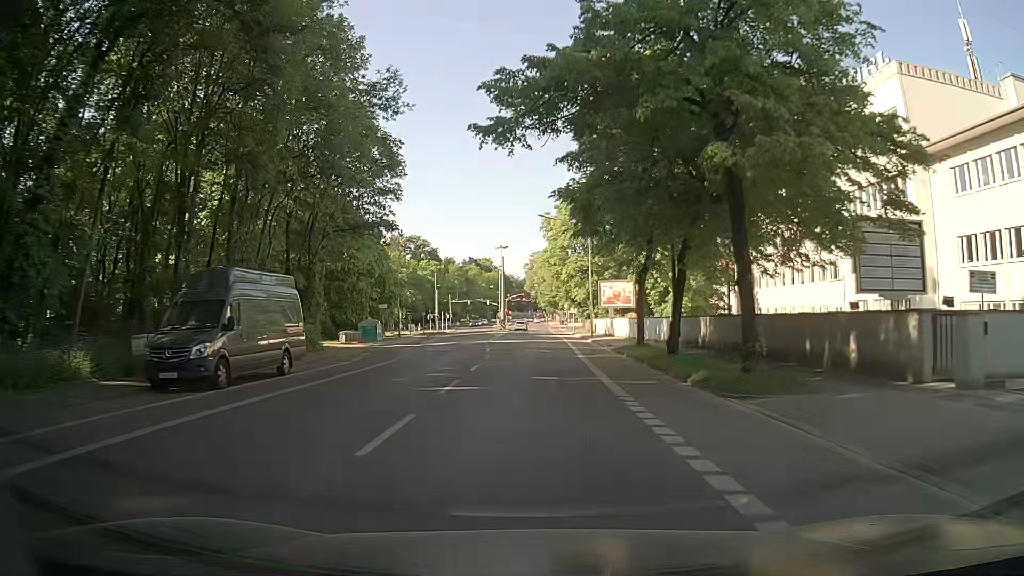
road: secondary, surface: asphalt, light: Day
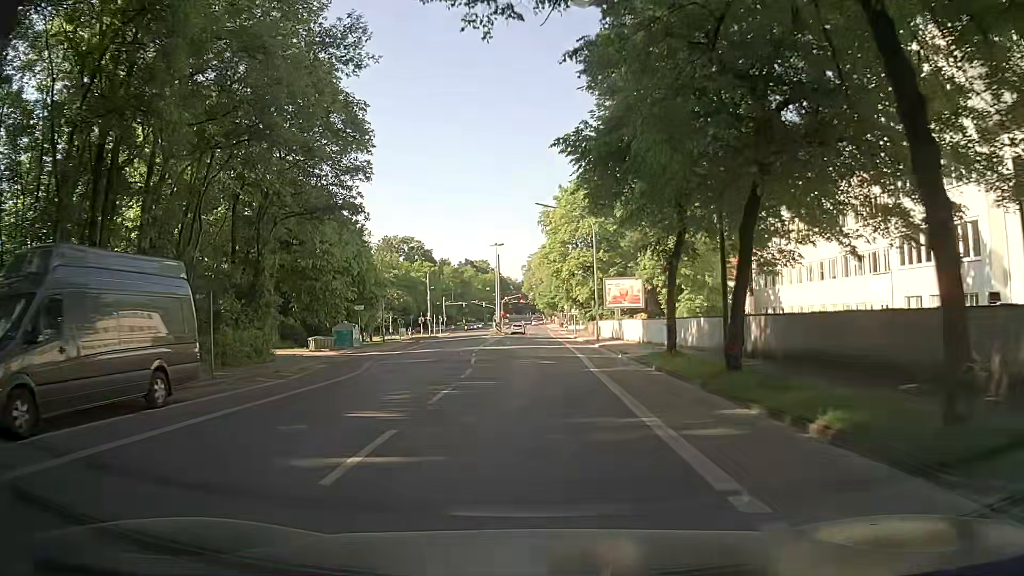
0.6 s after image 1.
(0.0, +7.0) m; +1°
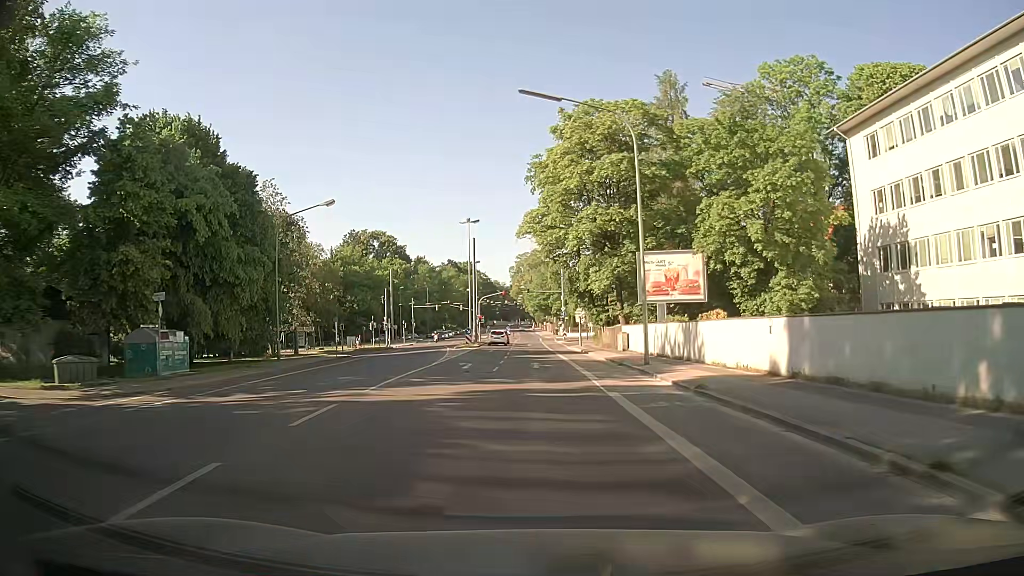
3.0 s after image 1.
(+0.2, +26.2) m; +1°
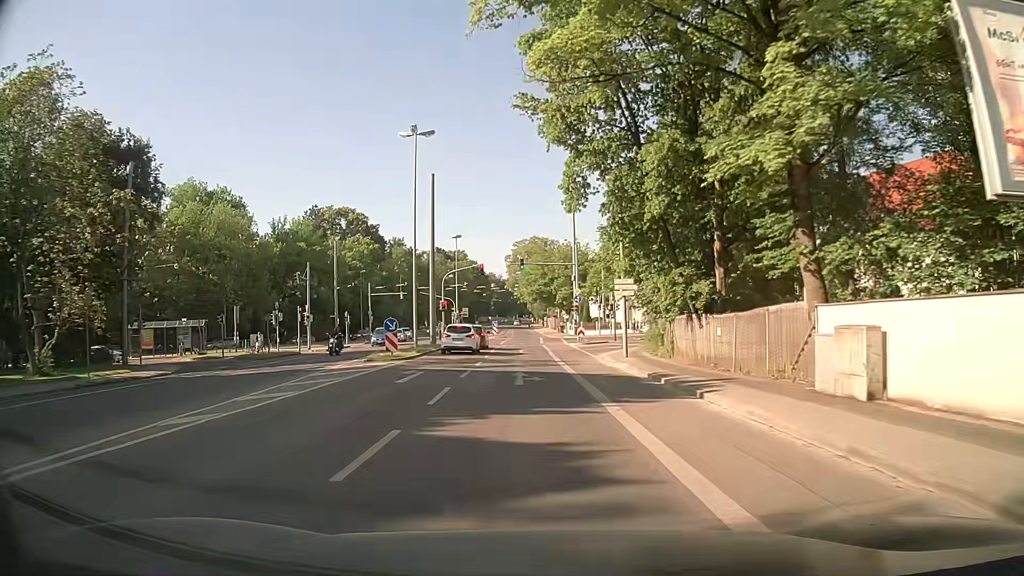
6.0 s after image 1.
(+0.2, +30.7) m; 0°
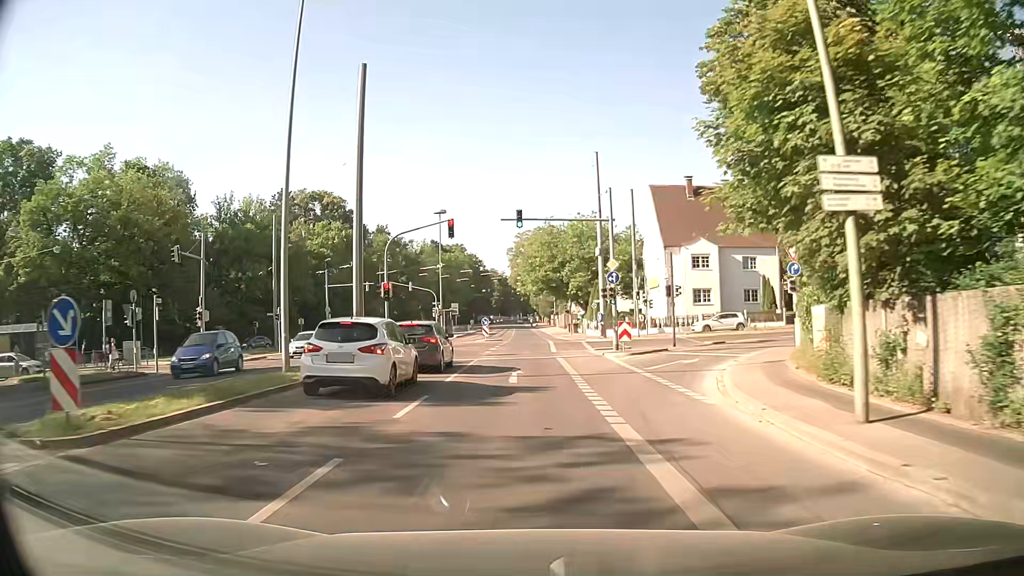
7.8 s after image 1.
(0.0, +20.9) m; 0°
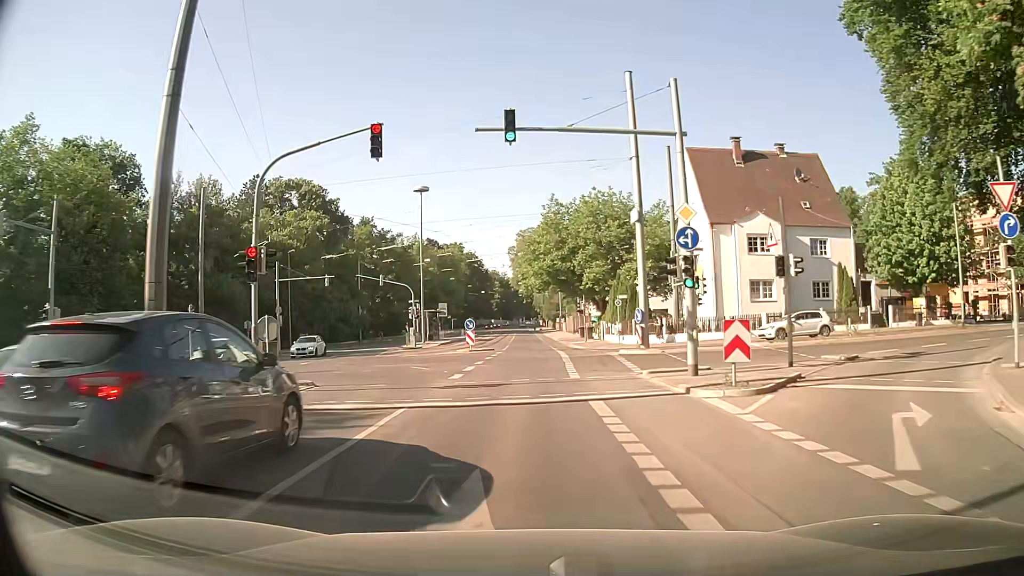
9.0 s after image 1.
(+0.1, +14.8) m; 0°
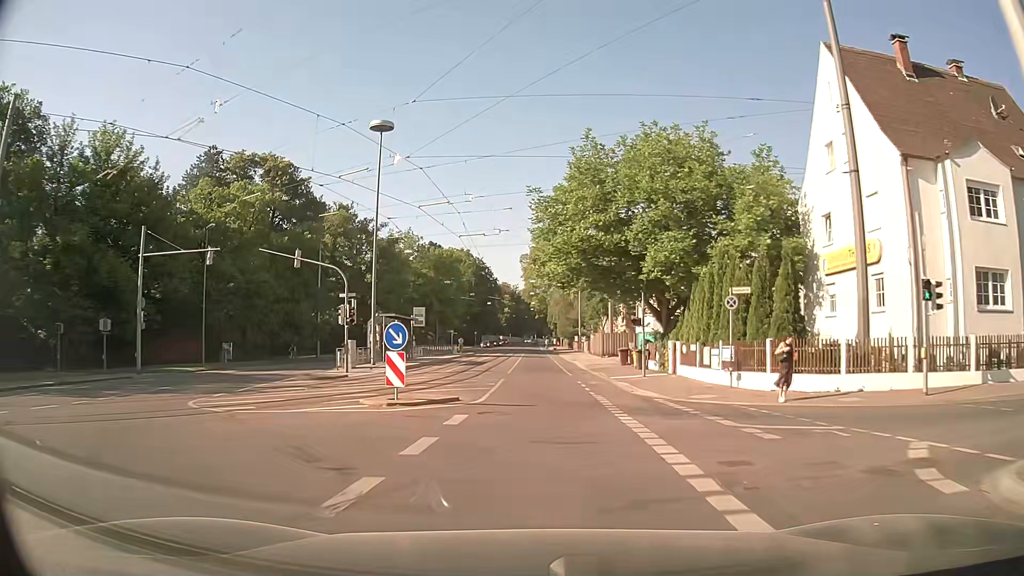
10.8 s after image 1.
(-0.3, +22.9) m; -1°
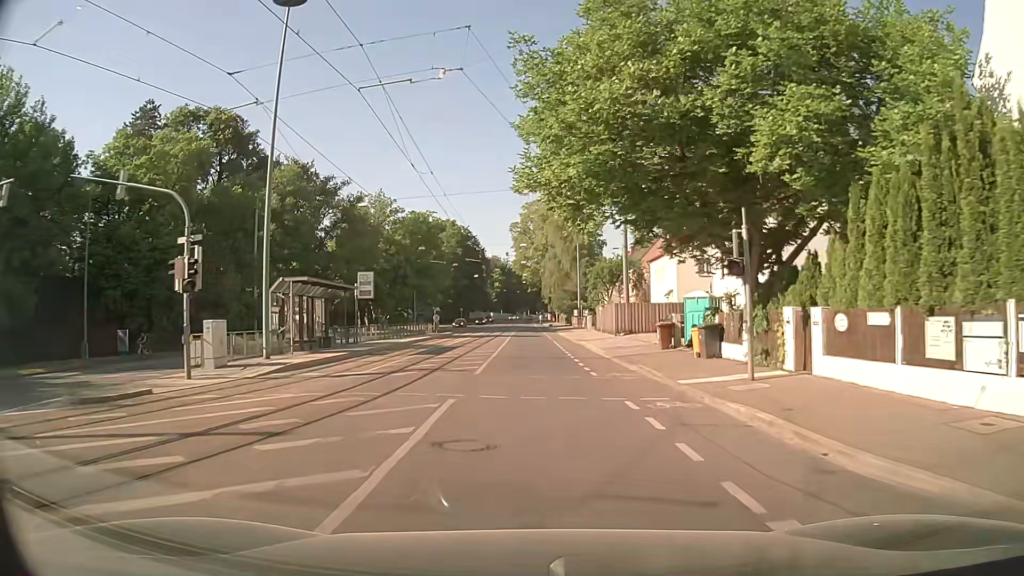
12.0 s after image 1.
(+0.1, +14.9) m; +1°
(0, +10) (0, +20) (0, +30) (0, +40) (-1, +50) (-1, +60) (-1, +70) (-2, +80) (-2, +90) (-2, +100) m
